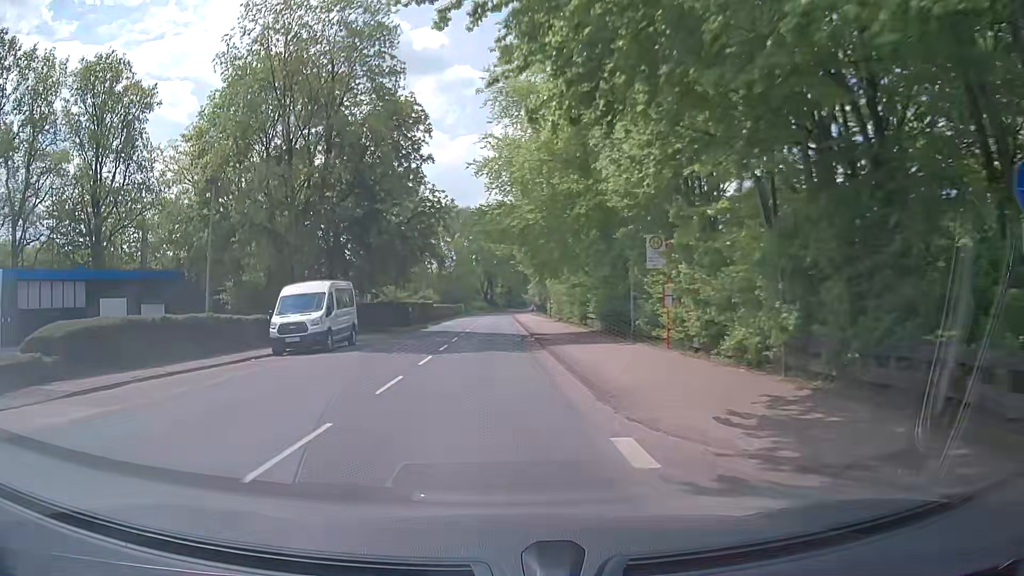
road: tertiary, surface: asphalt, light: Day
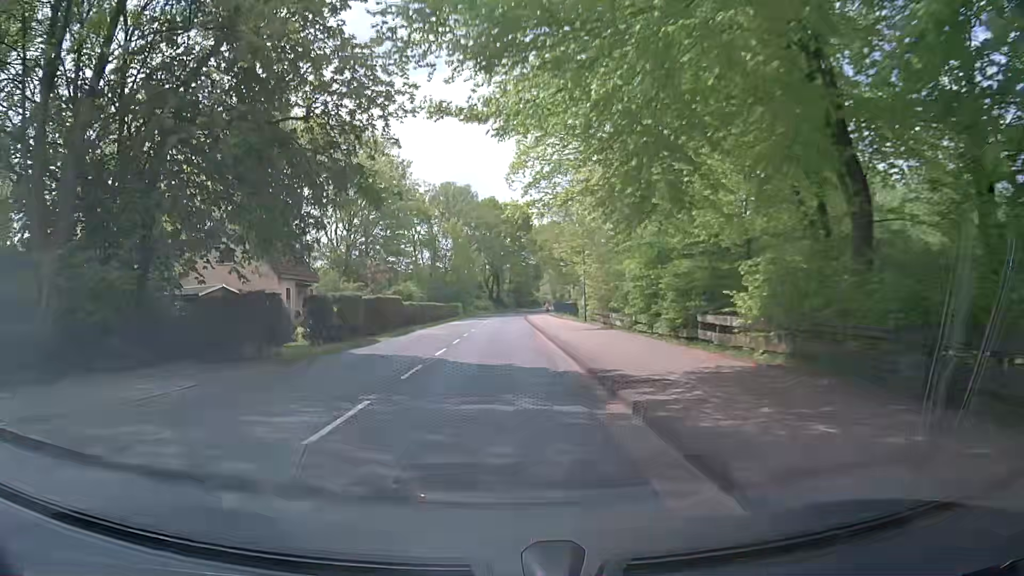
(-0.1, +22.3) m; 0°
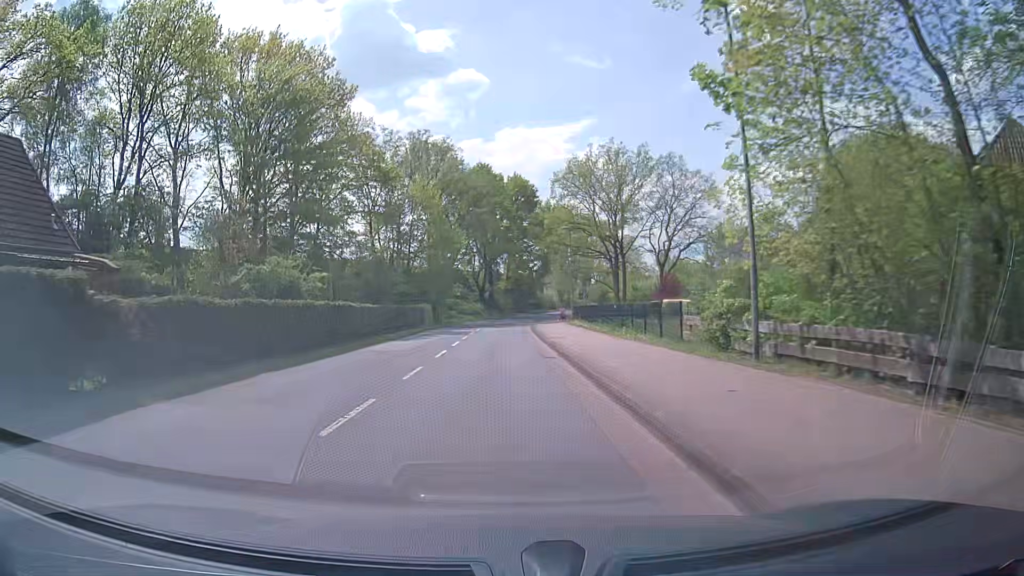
(-0.1, +29.5) m; -1°
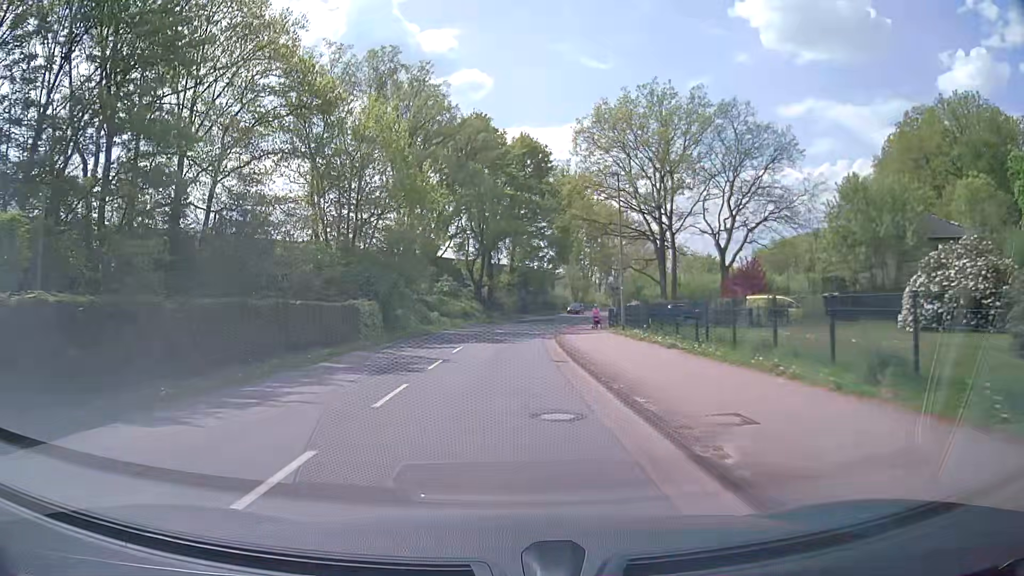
(+0.1, +21.8) m; 0°
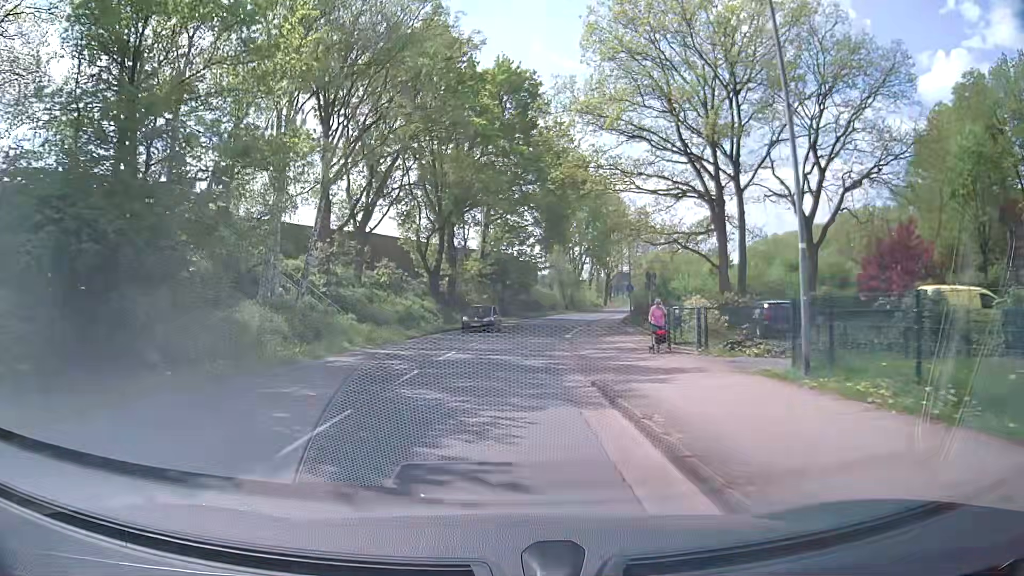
(+0.3, +21.5) m; +2°
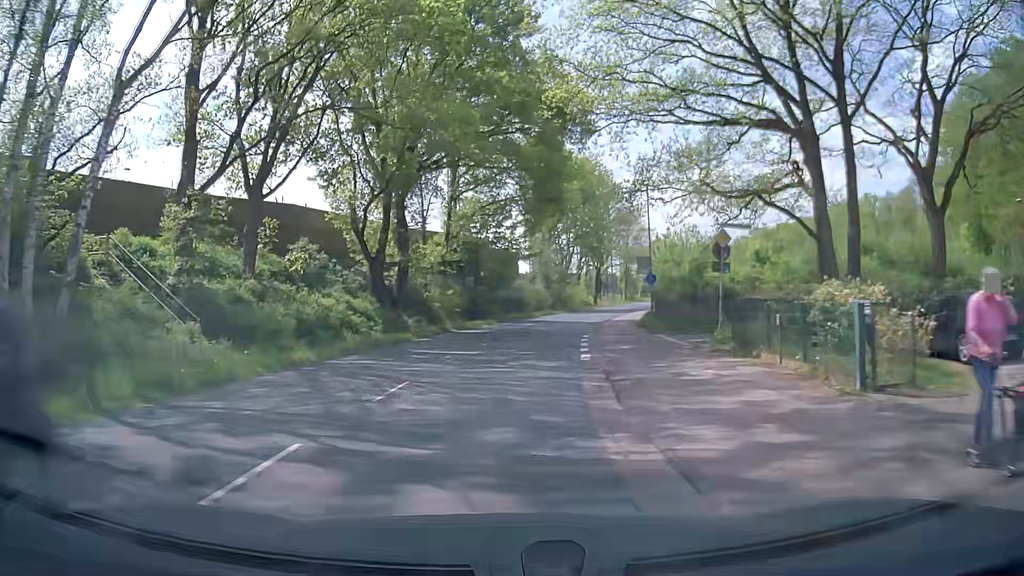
(+0.2, +14.1) m; +3°
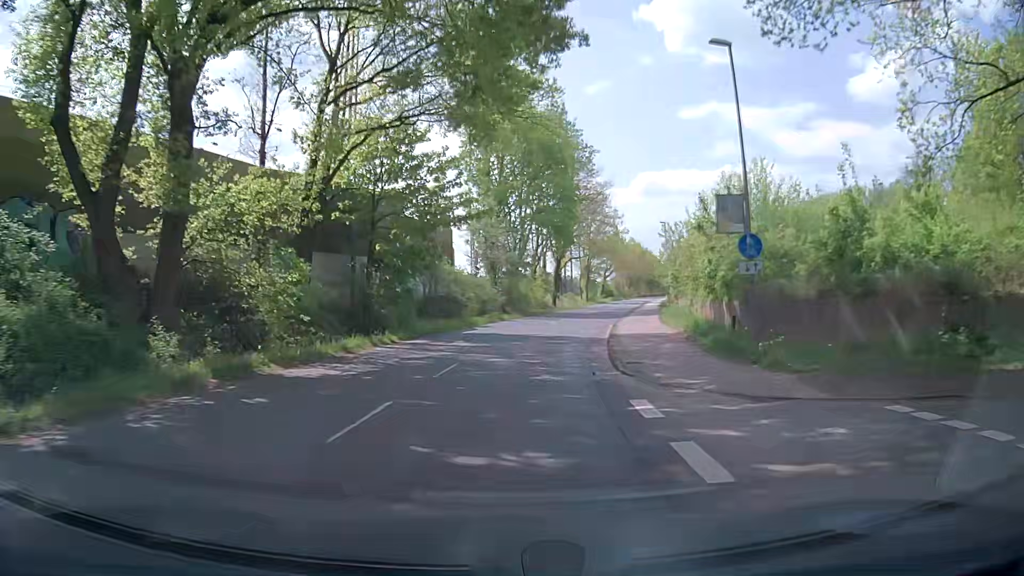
(+0.5, +21.2) m; +4°
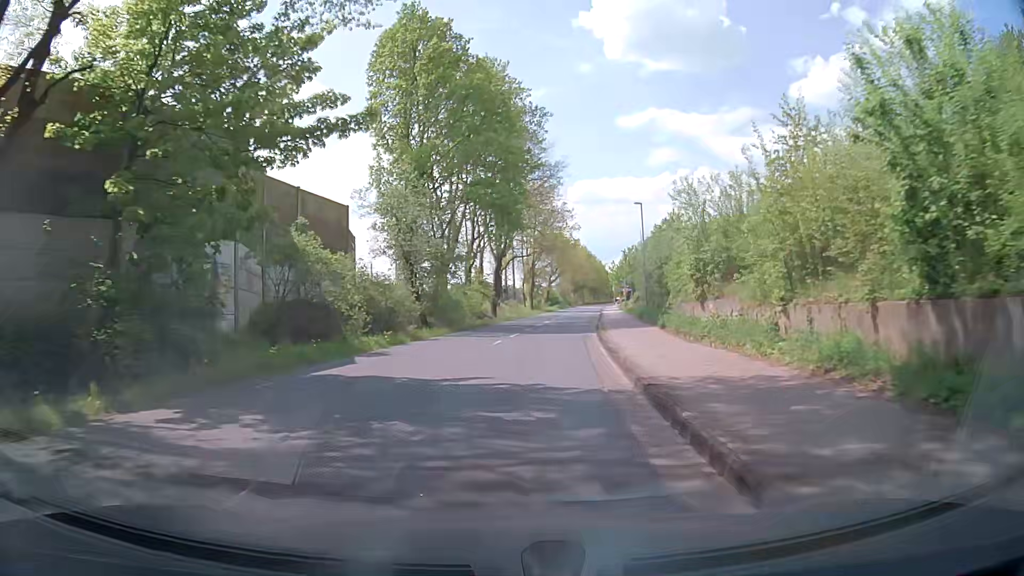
(+0.7, +14.4) m; +6°
(0, +10) (+1, +20) (+2, +30) (+3, +40) (+4, +50) (+6, +60) (+7, +70) (+8, +80) (+10, +89) (+11, +99) m
